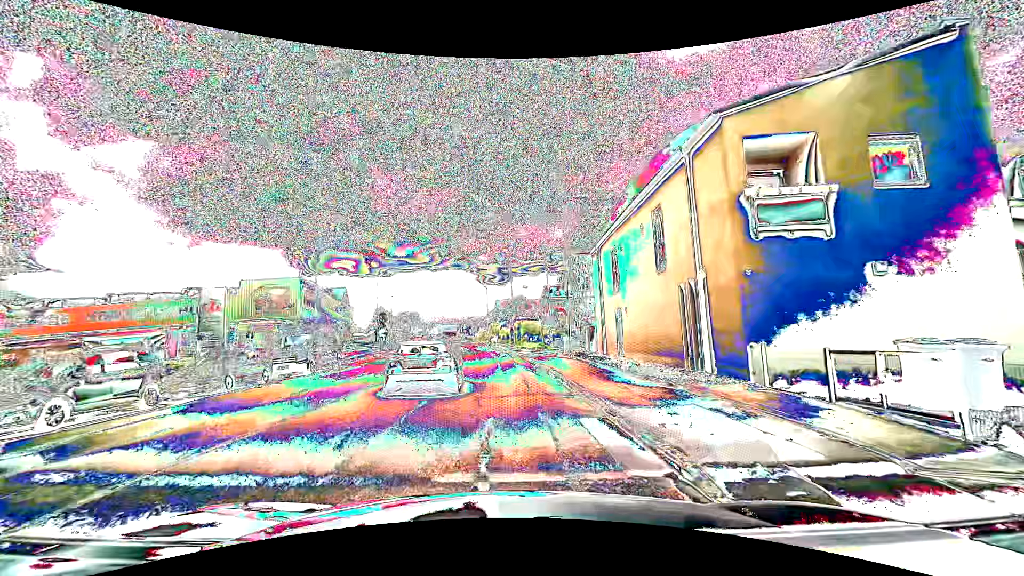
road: tertiary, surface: asphalt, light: Day
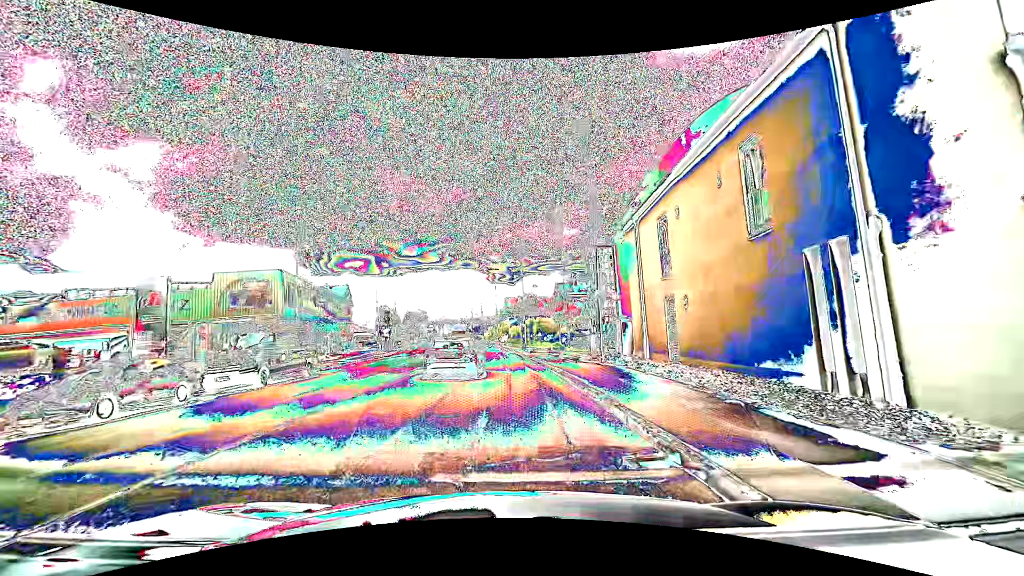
(0.0, +6.2) m; -1°
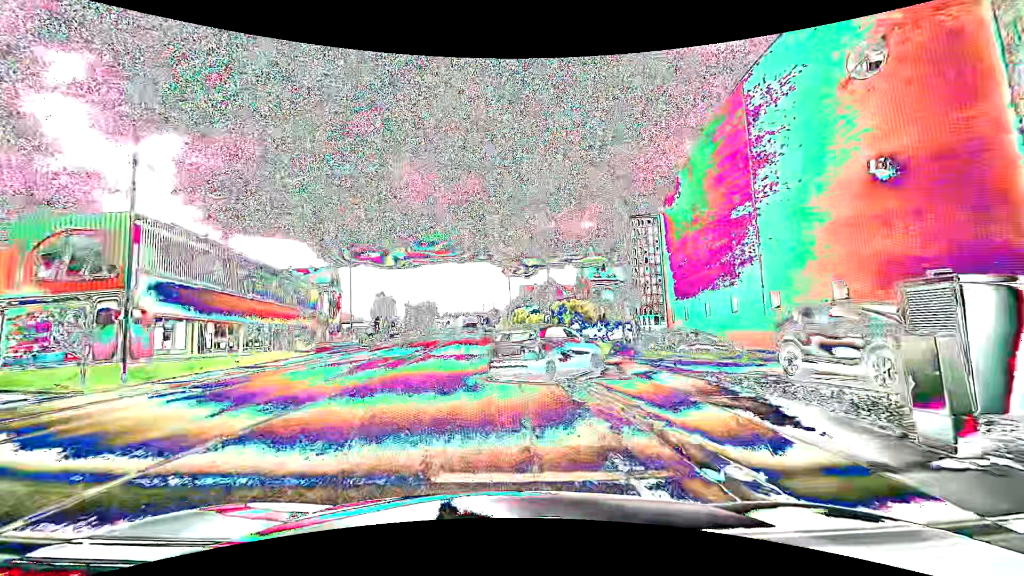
(-0.2, +17.5) m; -2°
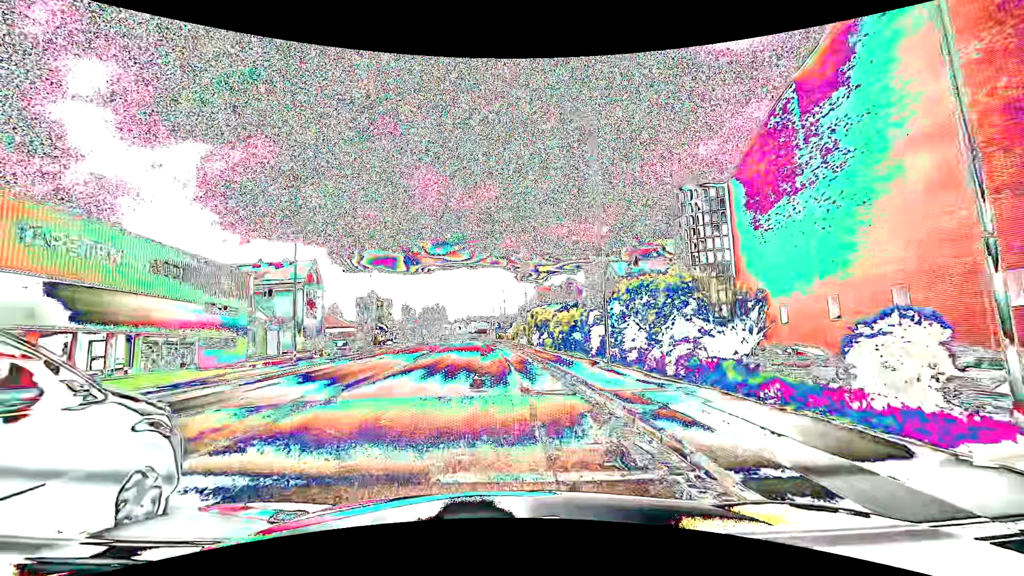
(-0.3, +16.3) m; -1°
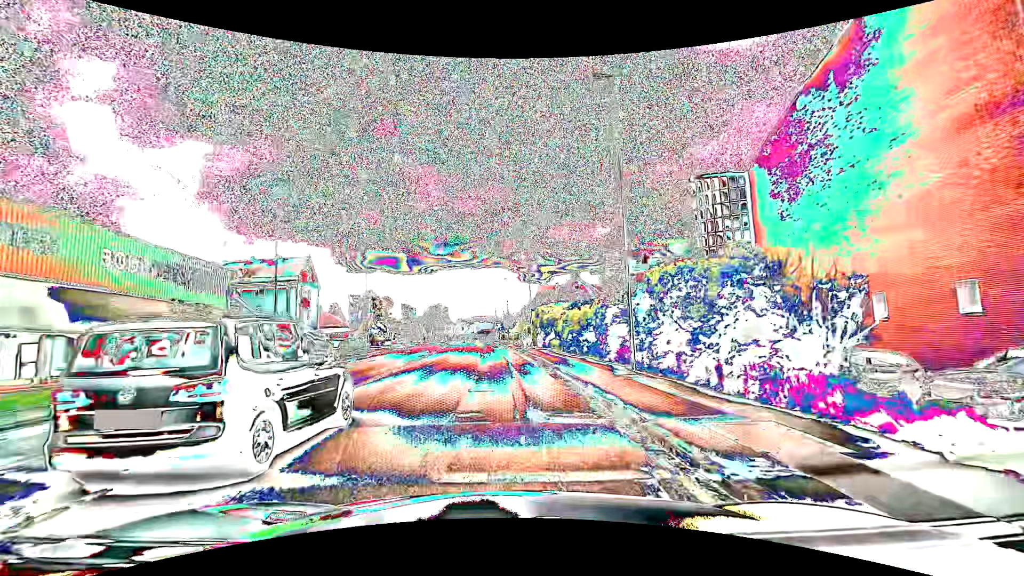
(0.0, +3.6) m; -1°
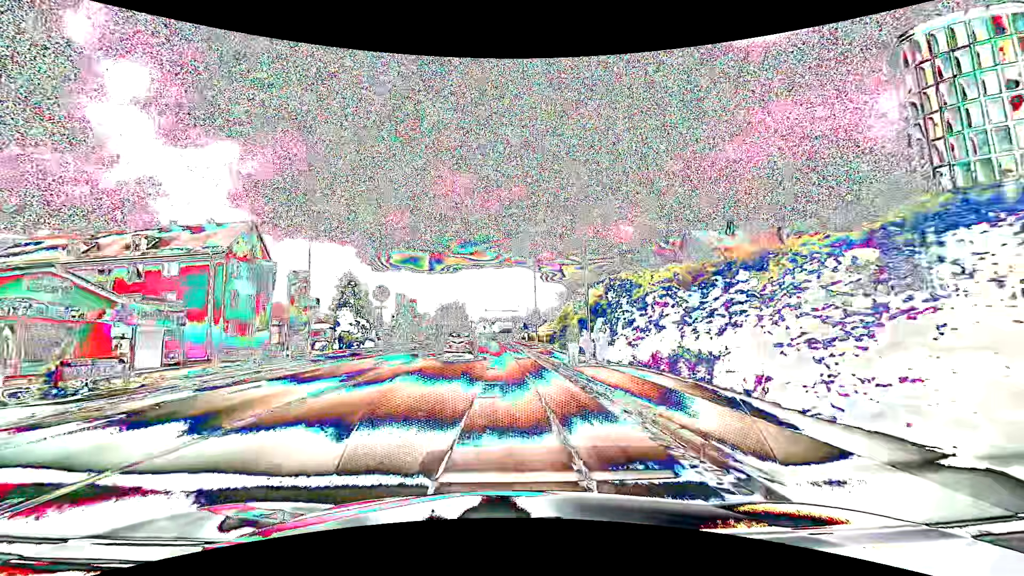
(-0.6, +23.8) m; -2°
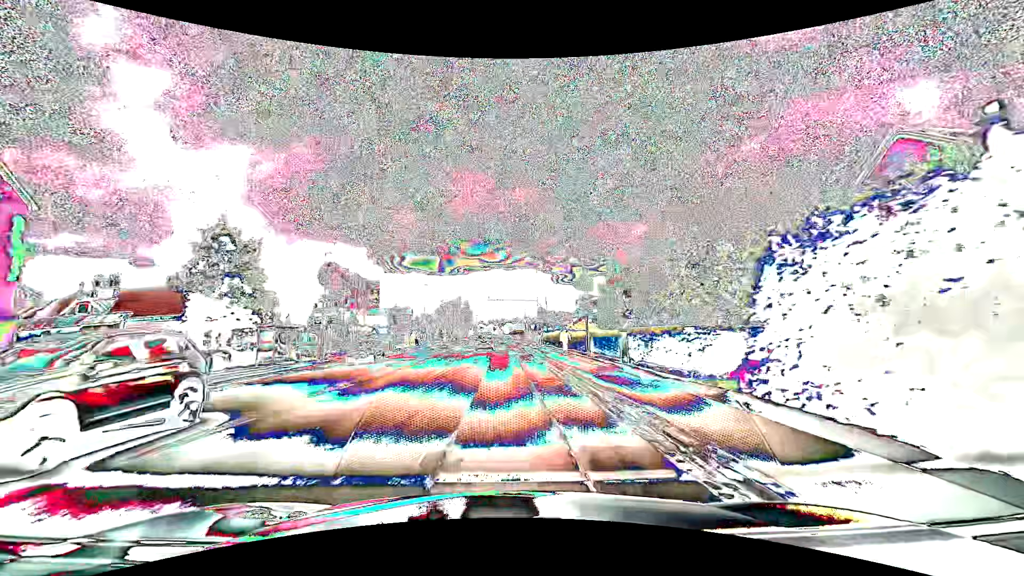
(-0.8, +30.7) m; -2°
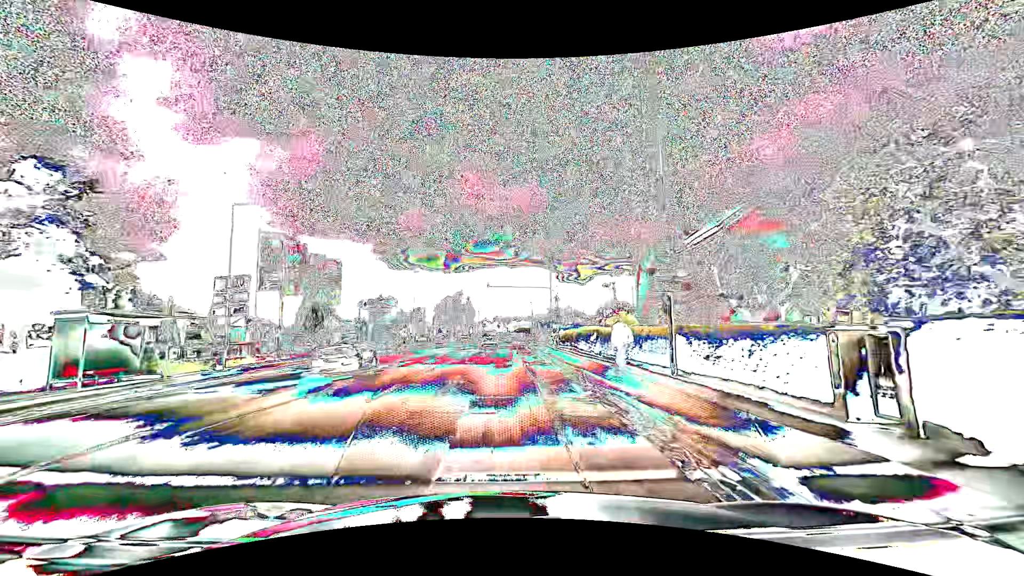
(-0.1, +13.6) m; 0°
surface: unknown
(0, +10) (0, +20) (0, +30) (0, +40) (0, +50) (0, +60) (0, +70) (0, +80) (0, +90) (0, +100) m
